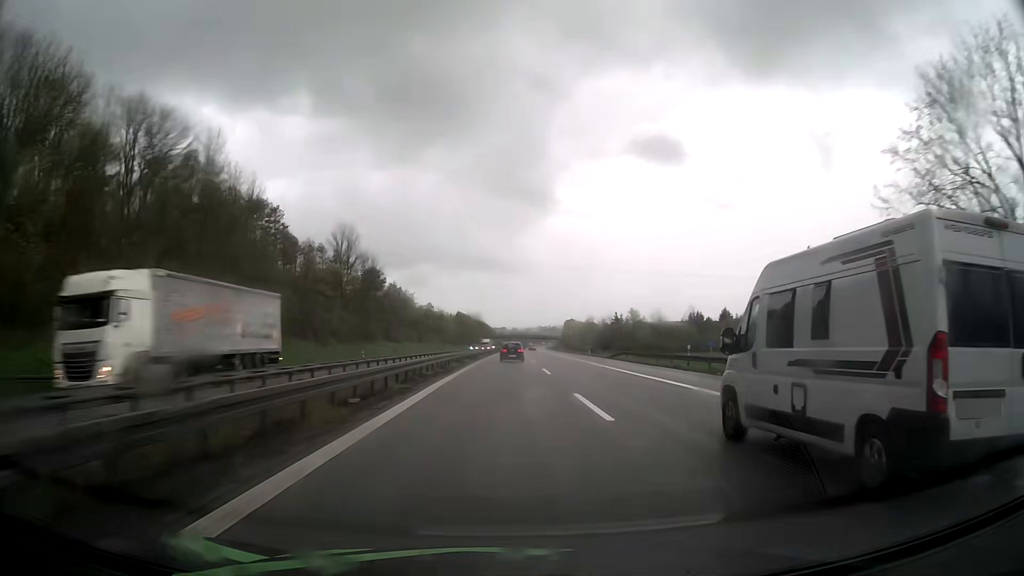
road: motorway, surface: asphalt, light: Day
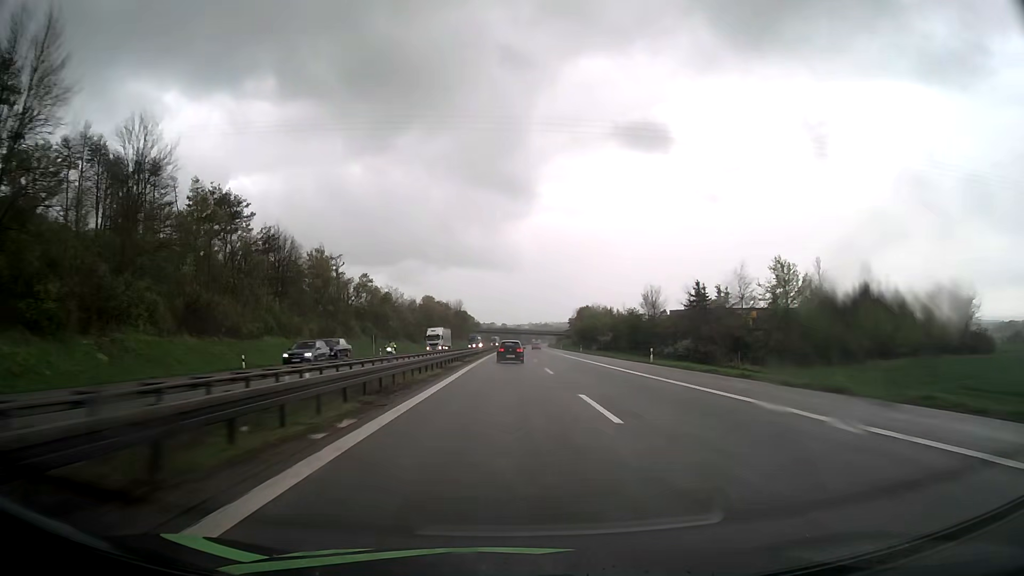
(+0.9, +89.2) m; +1°
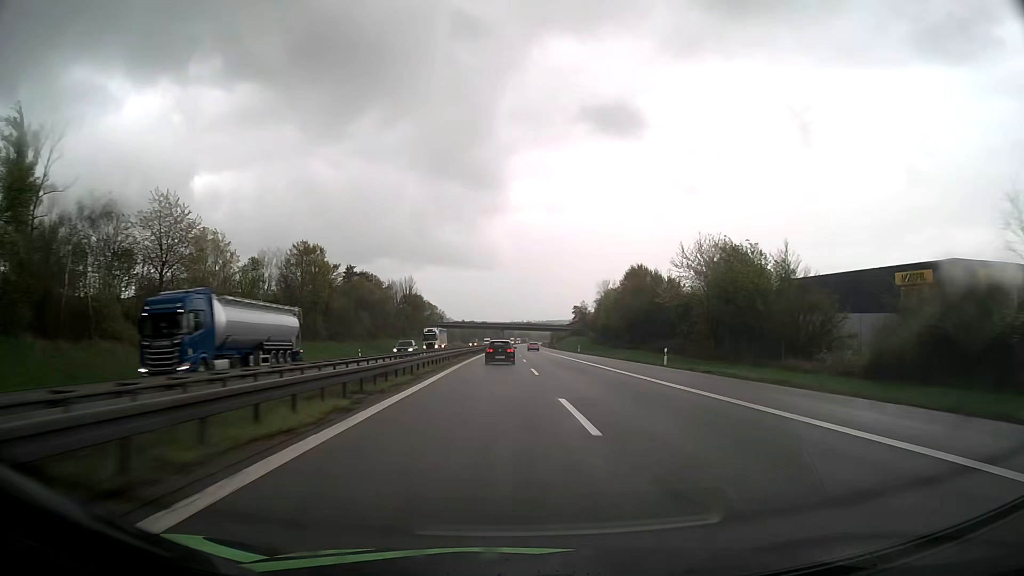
(+1.6, +107.9) m; +1°
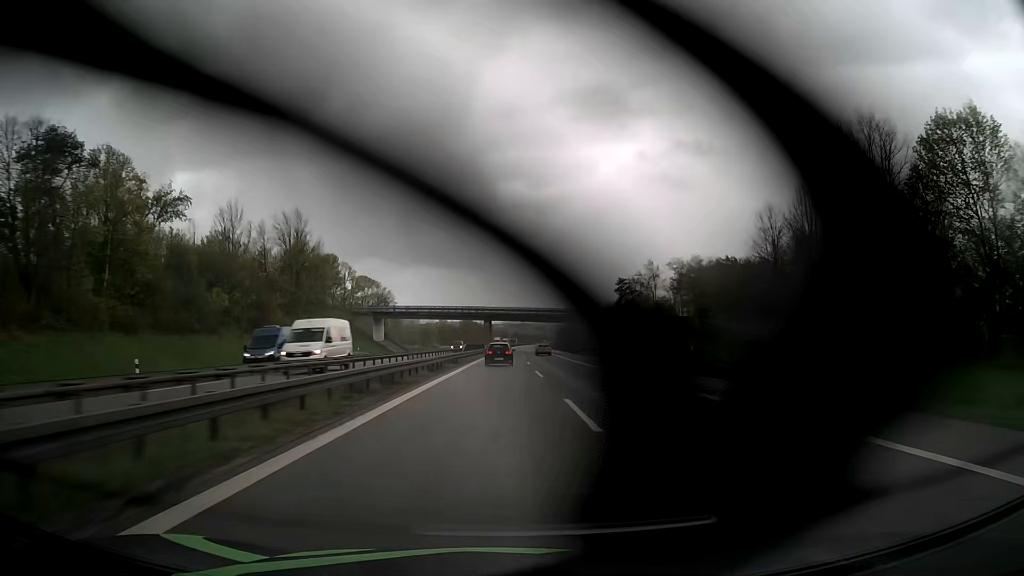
(+0.5, +106.0) m; +1°
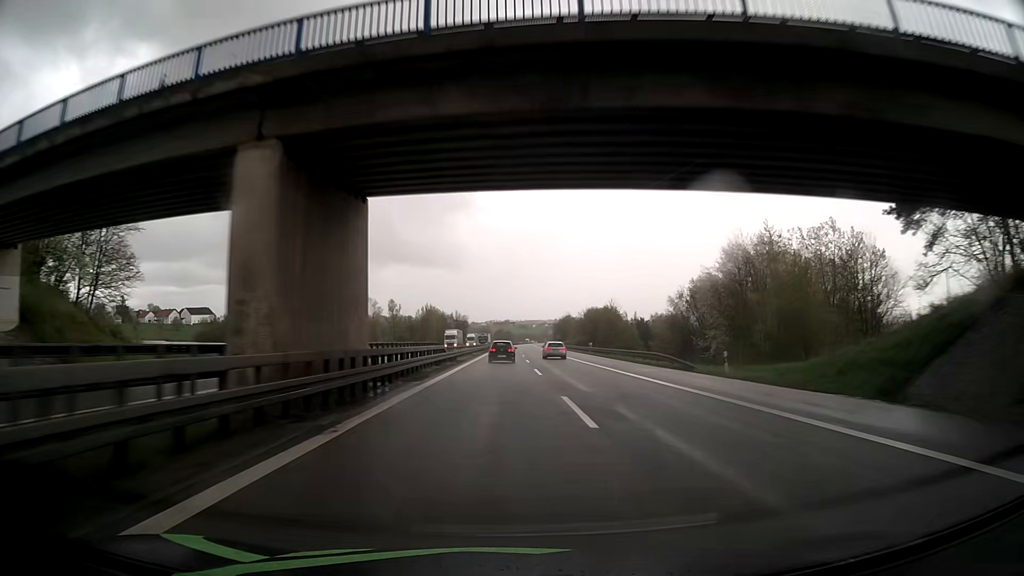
(+1.1, +106.7) m; +1°
